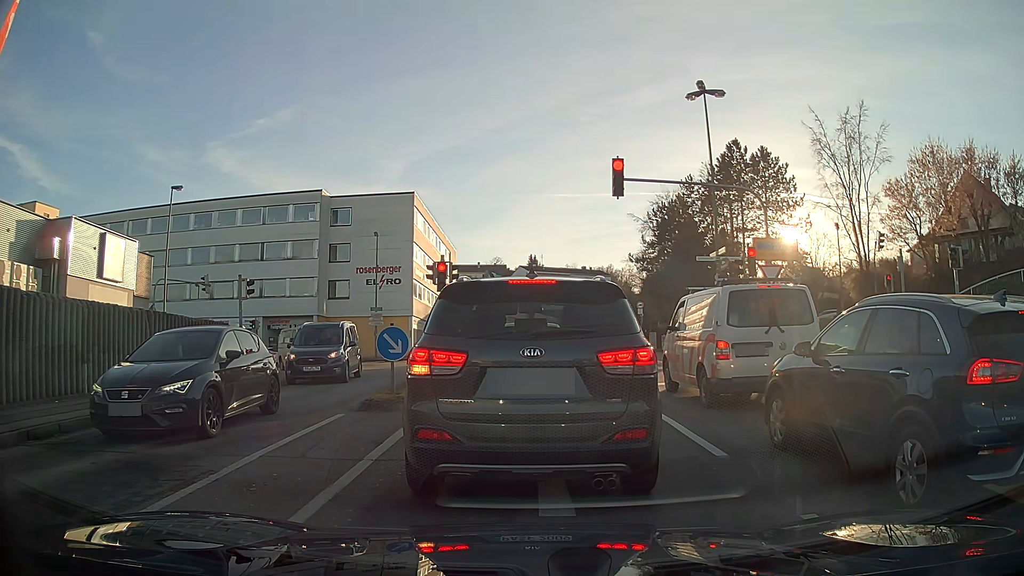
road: tertiary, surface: asphalt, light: Day
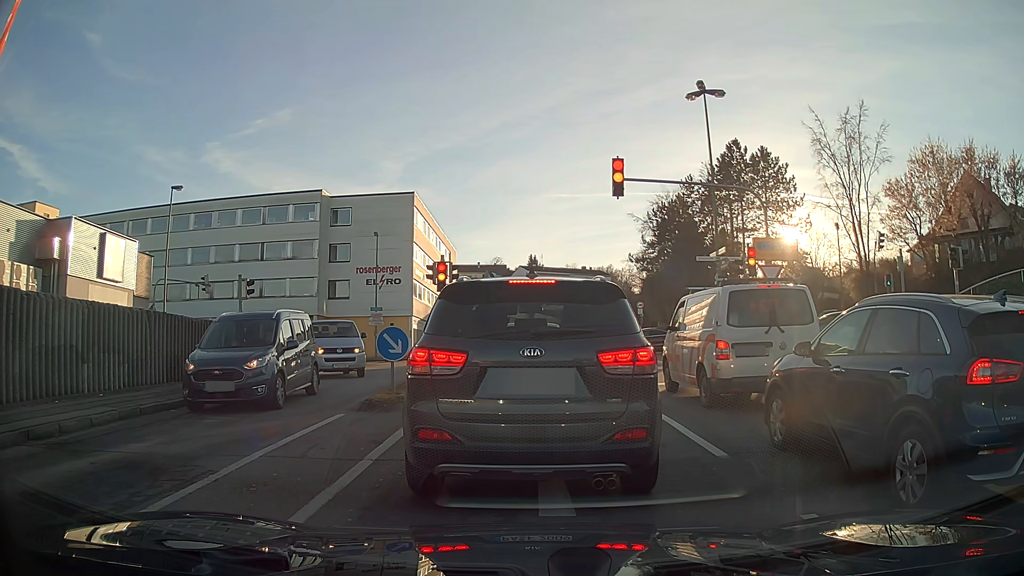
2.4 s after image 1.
(0.0, 0.0) m; 0°
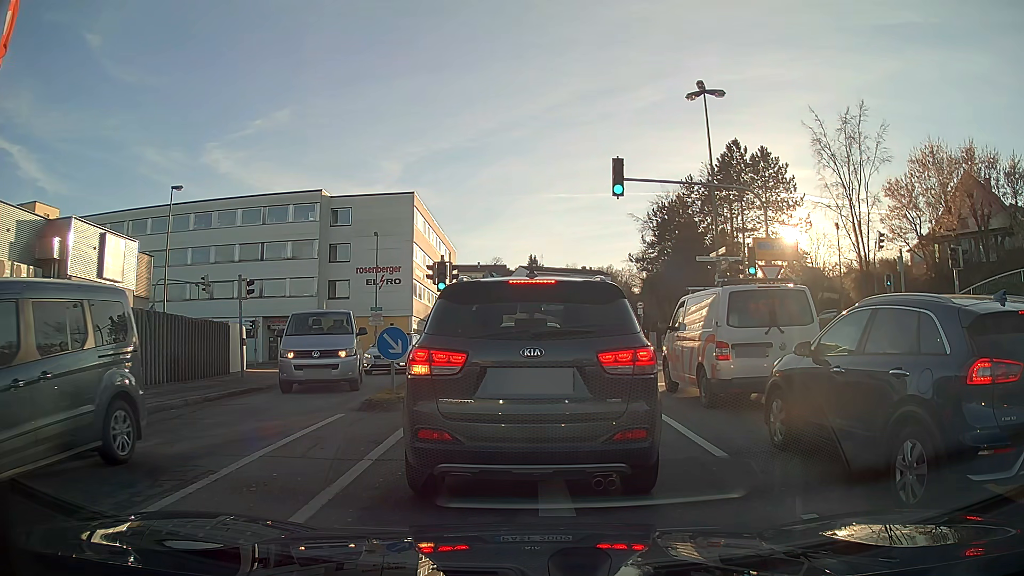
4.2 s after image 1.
(0.0, 0.0) m; 0°
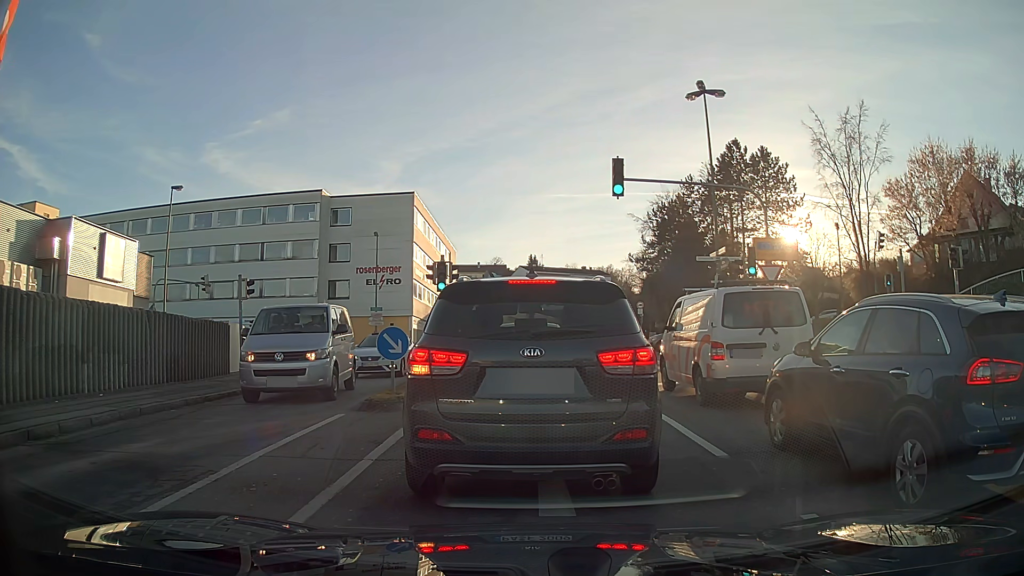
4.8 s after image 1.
(0.0, 0.0) m; 0°
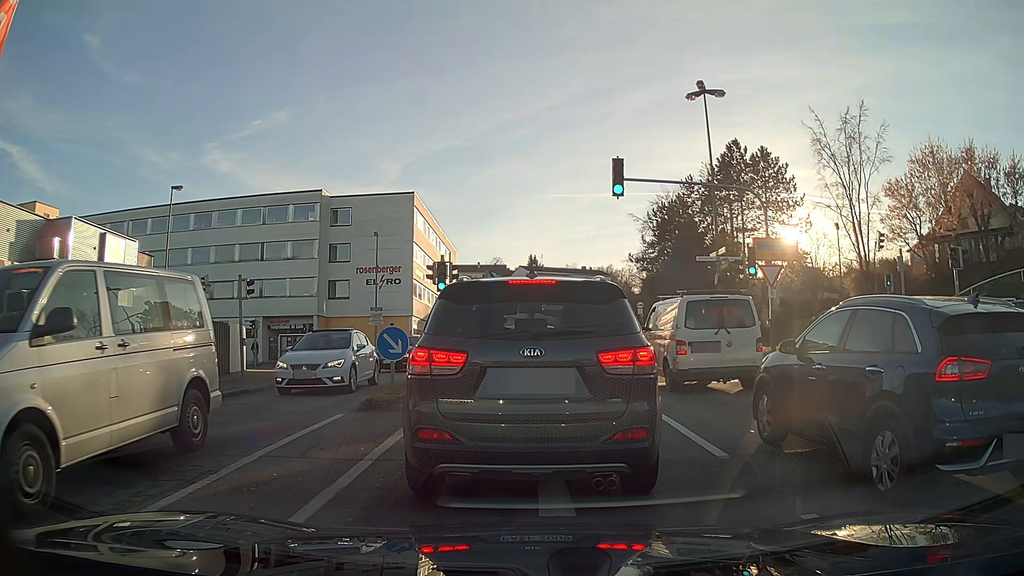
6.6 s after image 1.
(0.0, 0.0) m; 0°
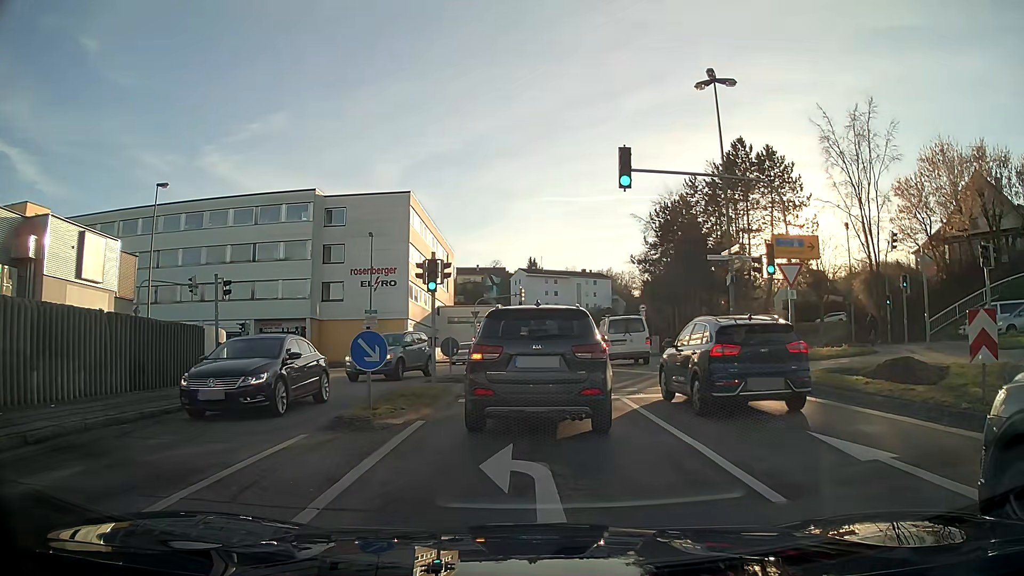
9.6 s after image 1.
(0.0, +1.8) m; 0°
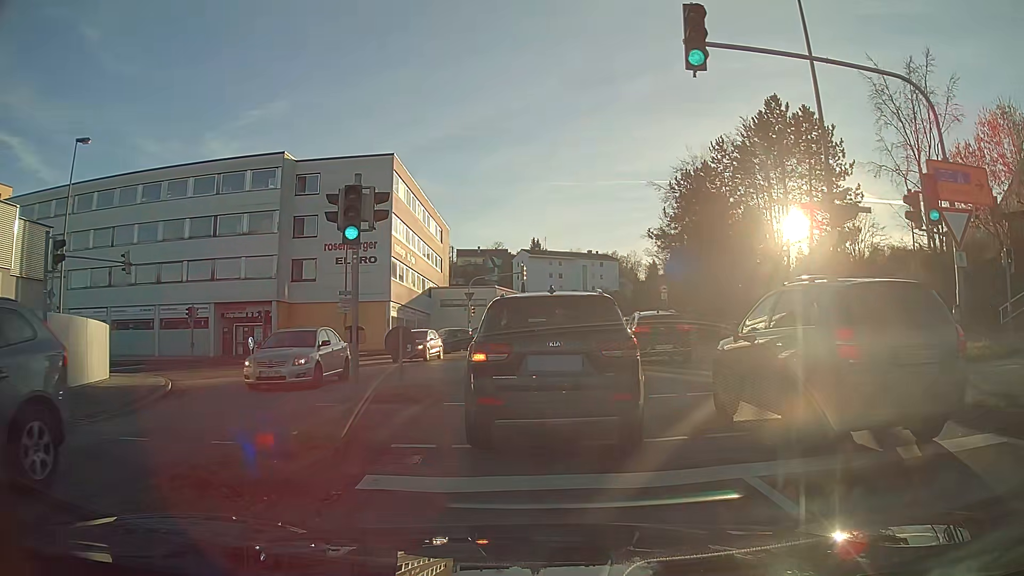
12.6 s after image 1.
(0.0, +8.0) m; 0°
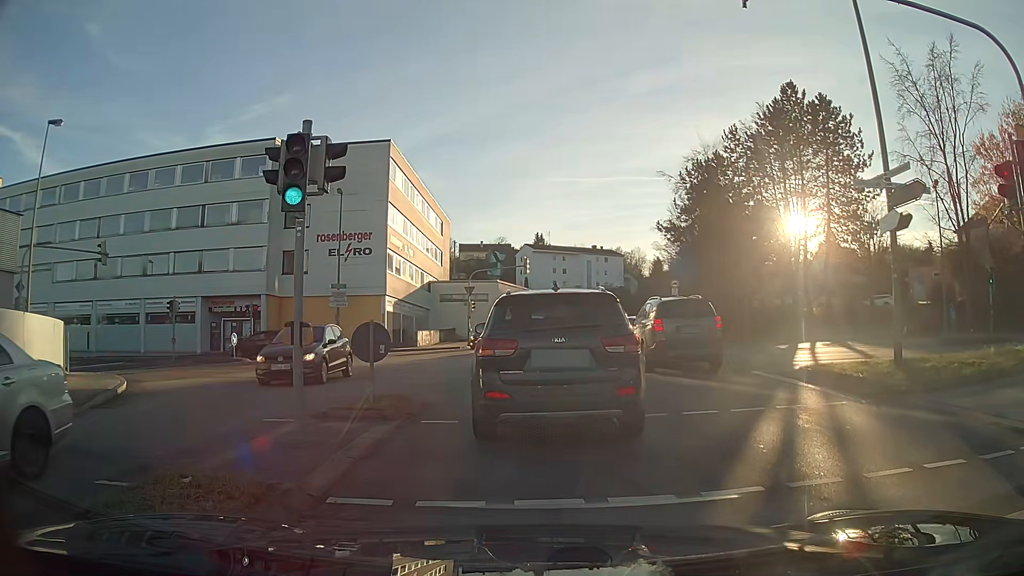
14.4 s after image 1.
(0.0, +2.4) m; 0°
(0, +10) (-2, +20) (-6, +29) (-14, +35) (-24, +37) (-34, +37) (-44, +37) (-54, +37) (-64, +37) (-74, +38) m
